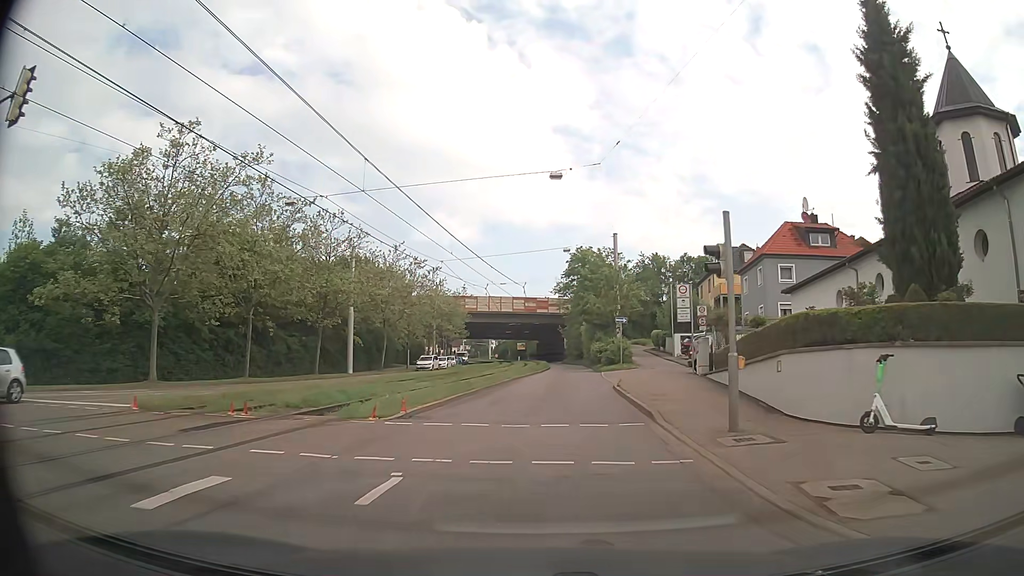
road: secondary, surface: asphalt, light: Day
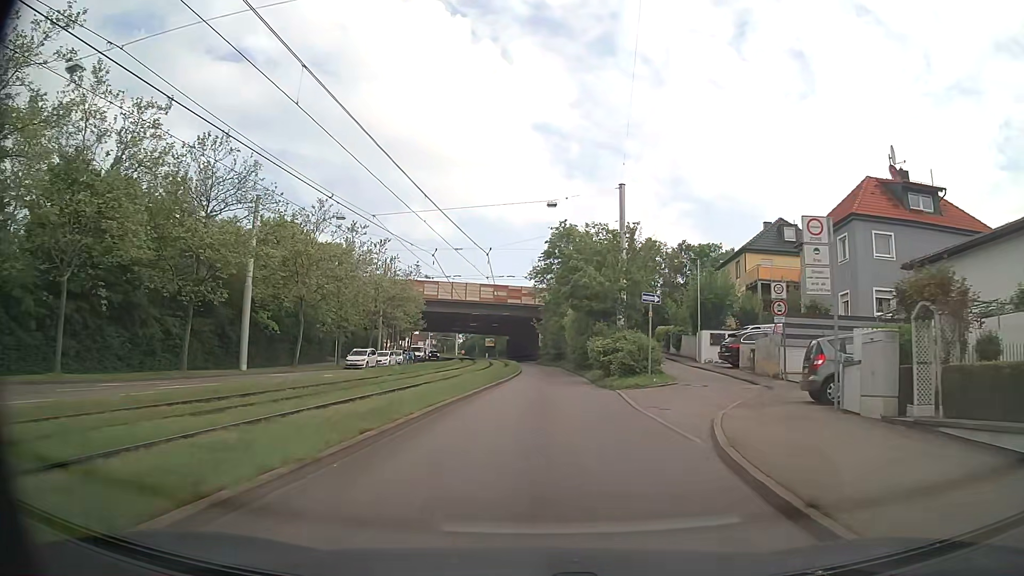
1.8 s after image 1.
(+0.1, +17.2) m; +2°
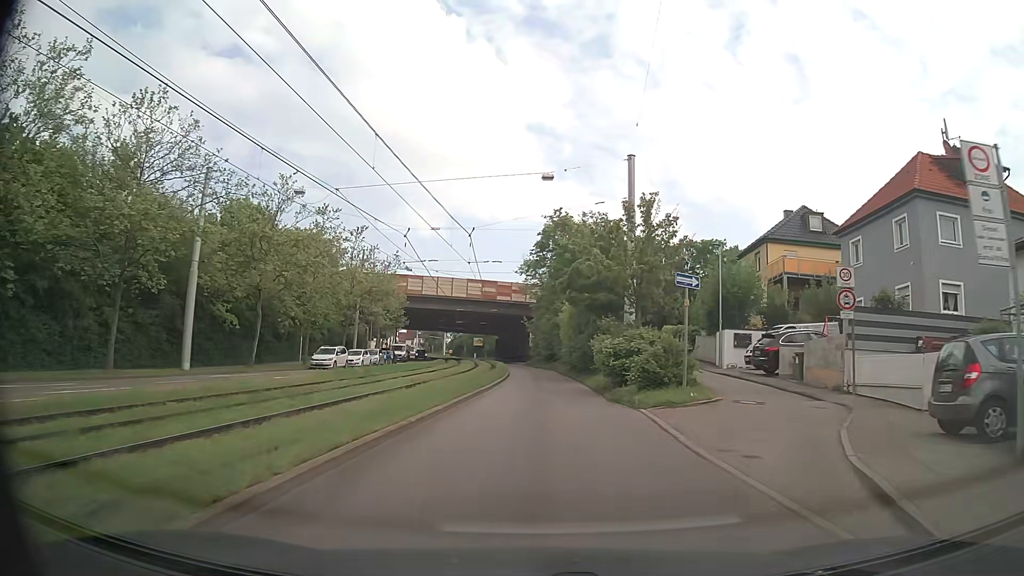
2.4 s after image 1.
(0.0, +6.4) m; +1°
(0, +10) (0, +20) (+1, +30) (+1, +40) (+1, +50) (0, +60) (-1, +70) (-2, +80) (-3, +90) (-4, +100) m
